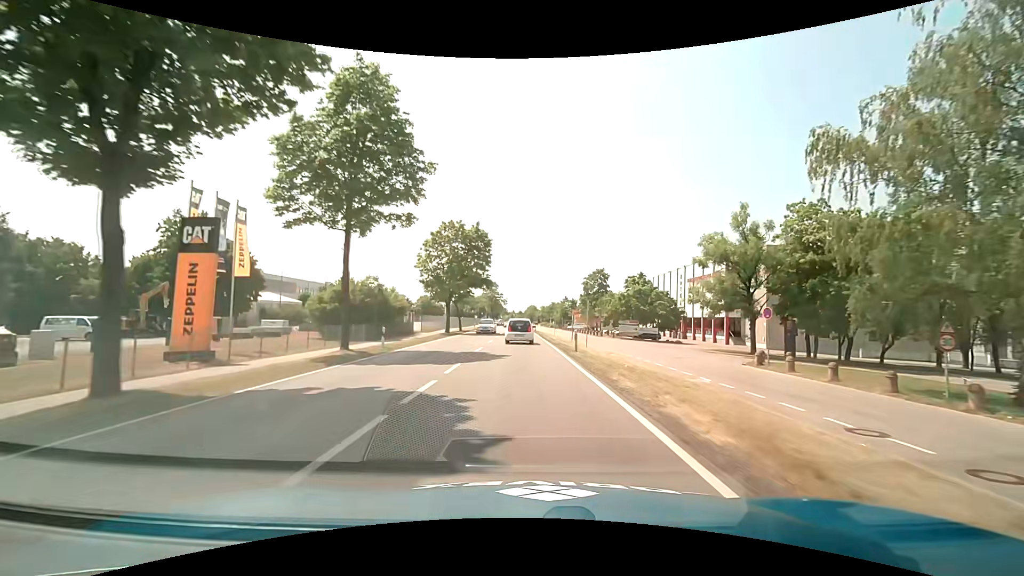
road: primary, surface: asphalt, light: Day
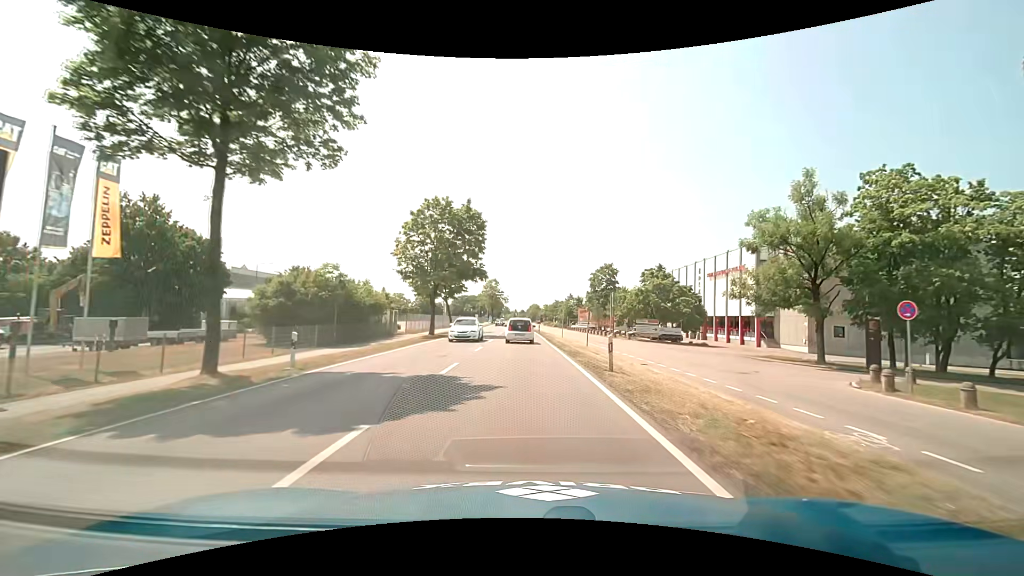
(0.0, +9.1) m; 0°
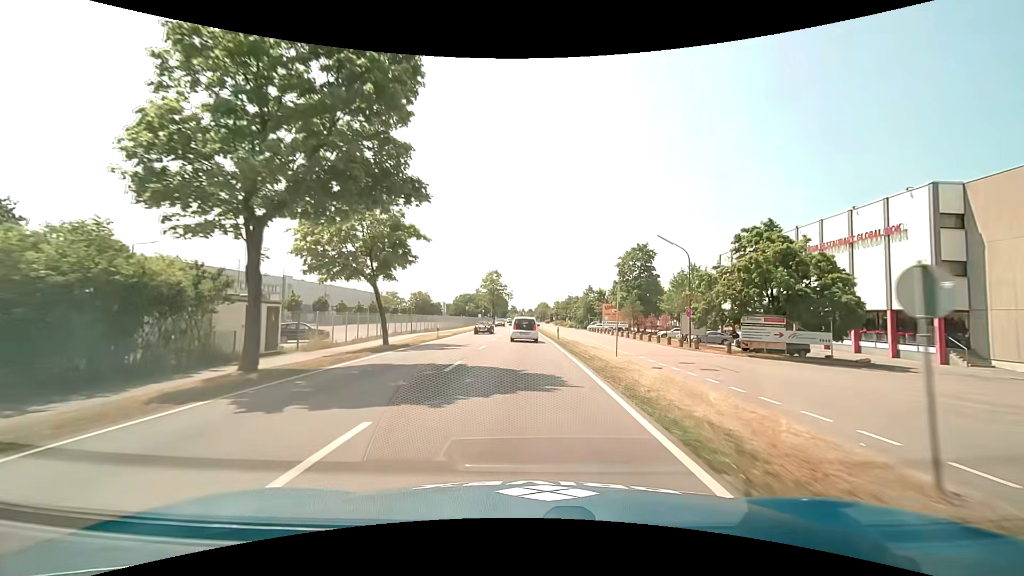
(-0.2, +27.0) m; -1°
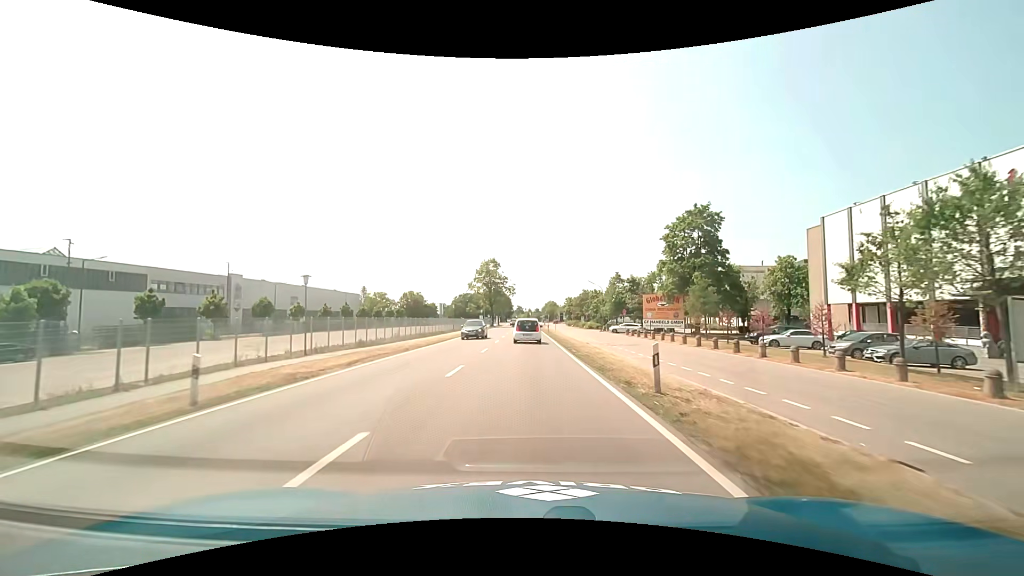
(-0.1, +27.5) m; -1°
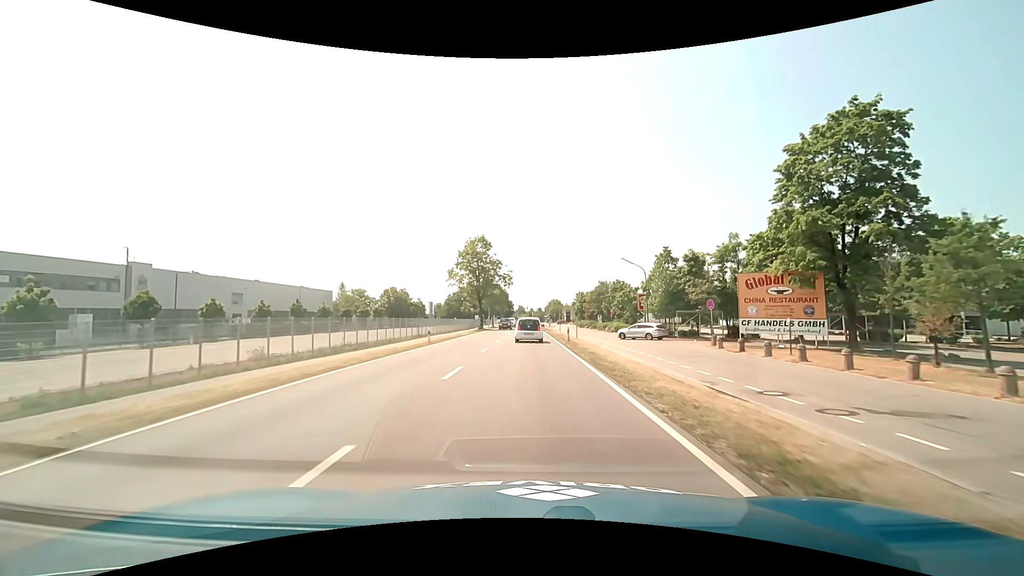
(-0.1, +27.7) m; 0°
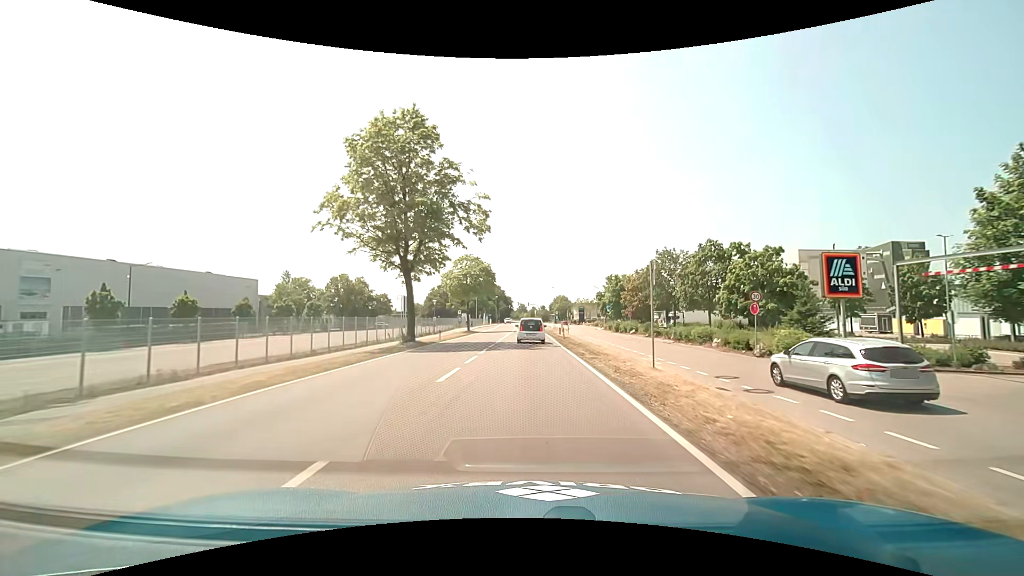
(-0.1, +45.5) m; 0°
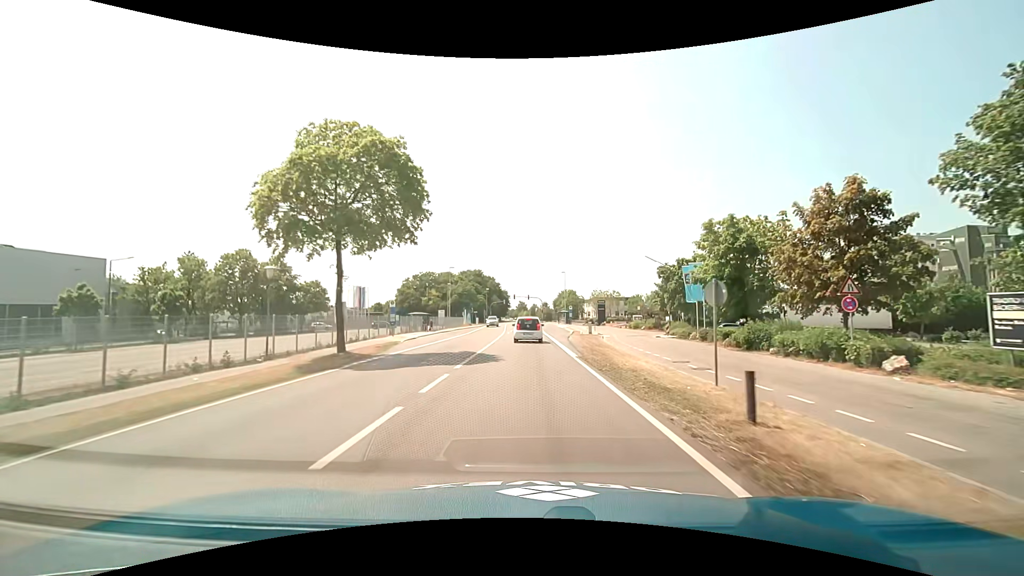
(-0.1, +42.1) m; 0°
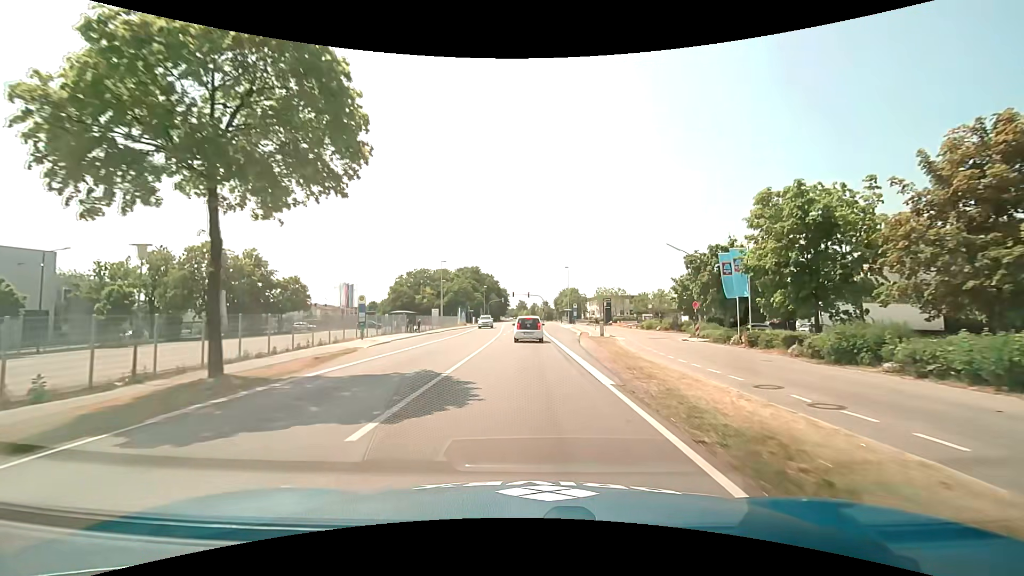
(0.0, +8.0) m; 0°
(0, +10) (0, +20) (0, +30) (0, +40) (0, +50) (0, +60) (0, +70) (0, +80) (0, +90) (0, +100) m
